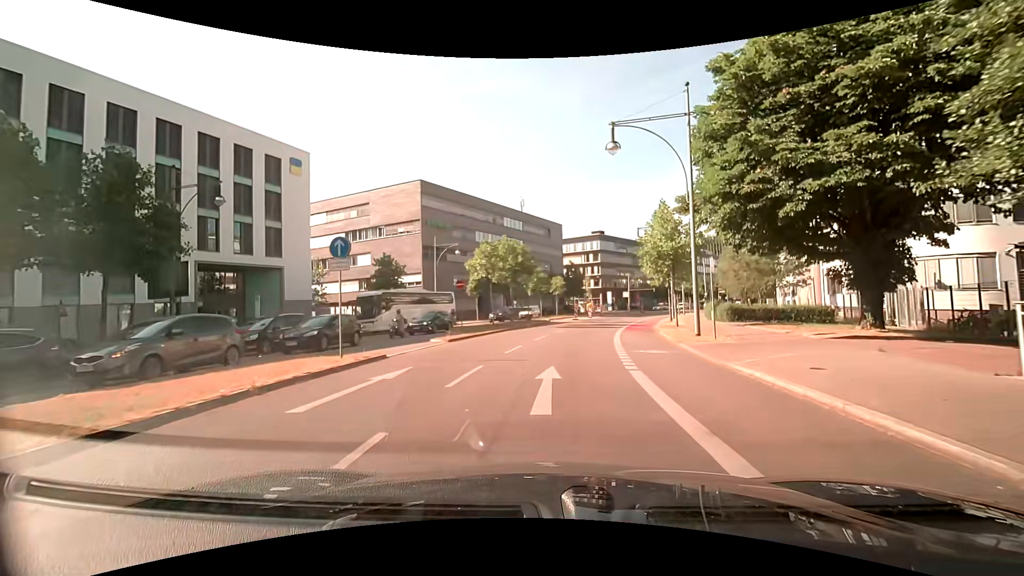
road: primary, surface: asphalt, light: Day
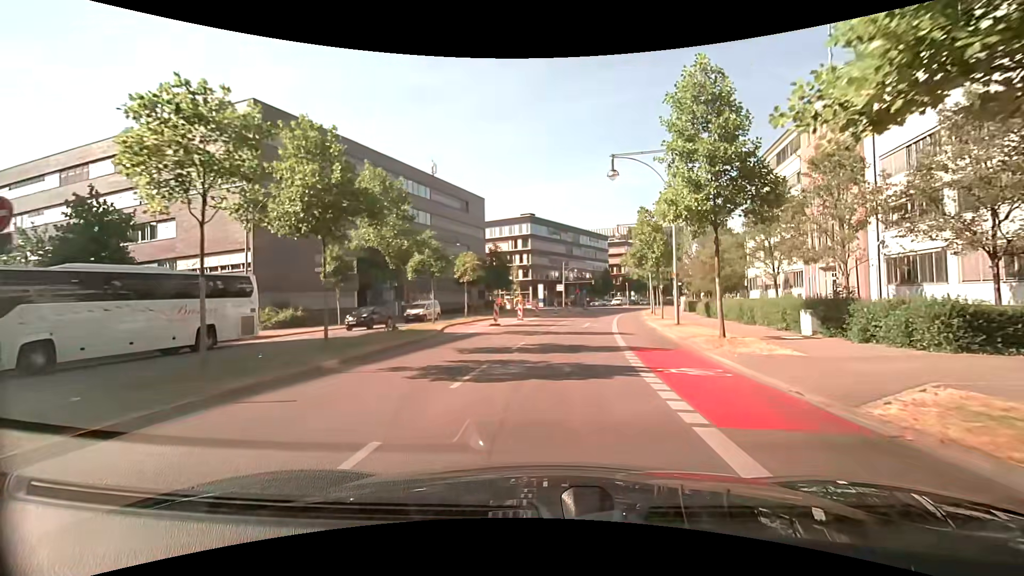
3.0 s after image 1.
(+1.7, +24.2) m; +9°
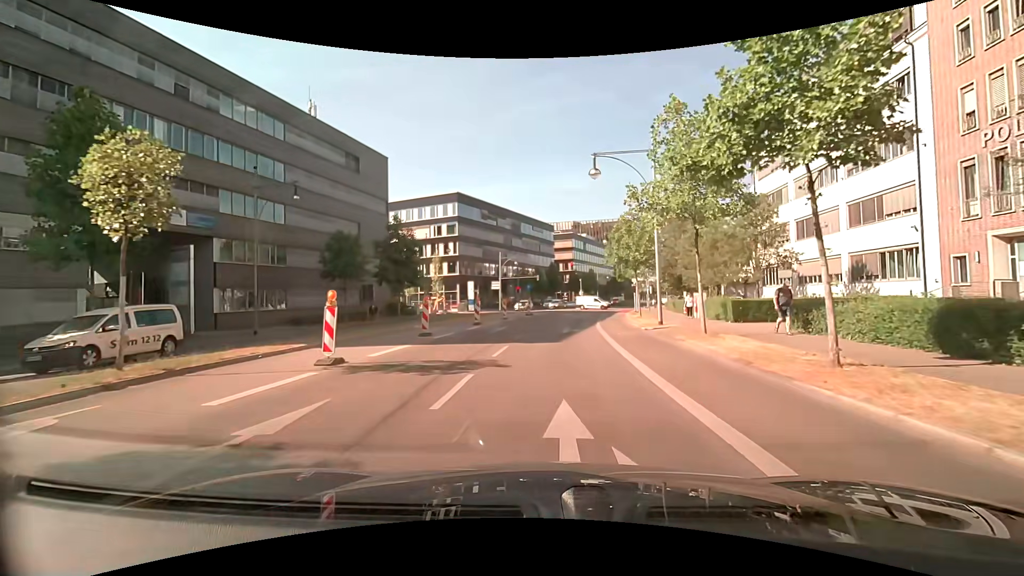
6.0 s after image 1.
(+1.5, +25.4) m; +7°
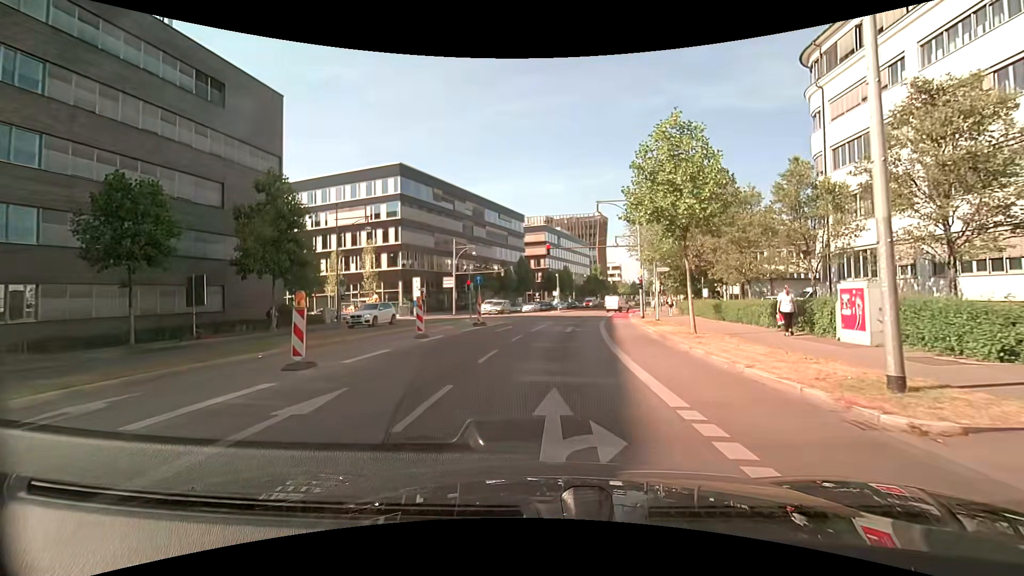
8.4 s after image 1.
(+0.5, +18.9) m; +3°
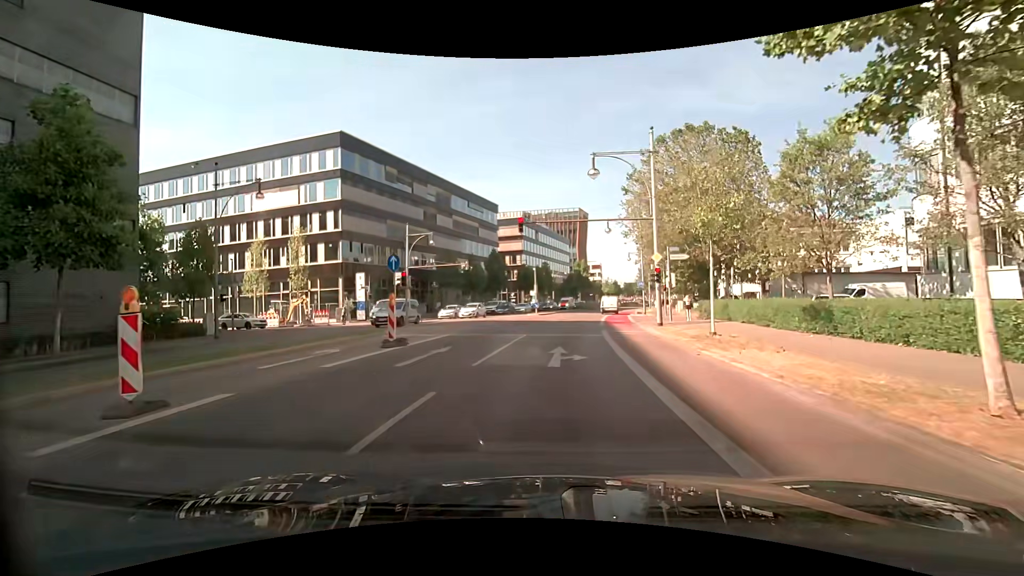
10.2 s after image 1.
(+0.4, +12.6) m; +2°
(0, +10) (+1, +20) (+2, +30) (+3, +40) (+5, +50) (+7, +59) (+9, +69) (+12, +79) (+14, +89) (+17, +98) m
